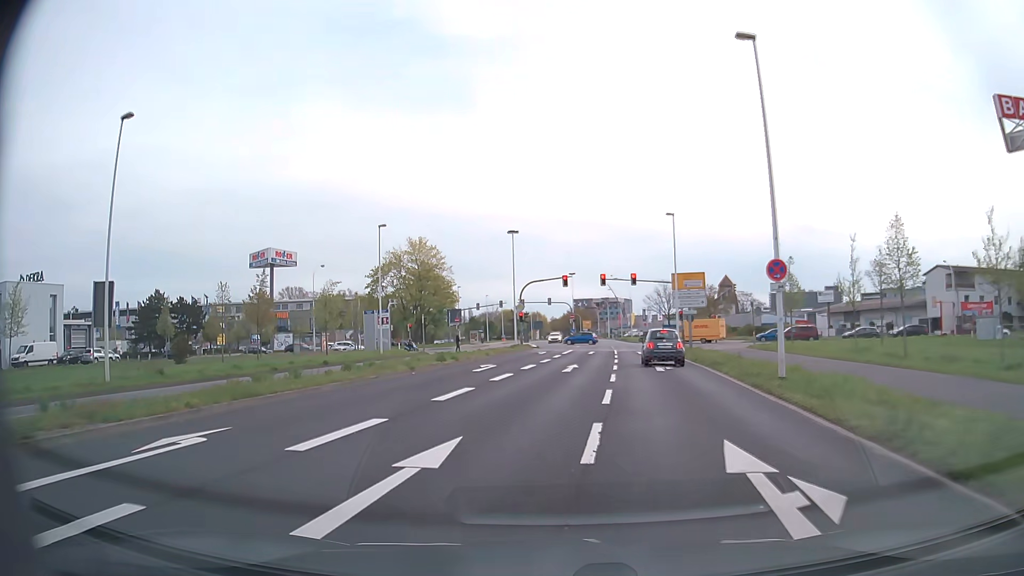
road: secondary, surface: asphalt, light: Day
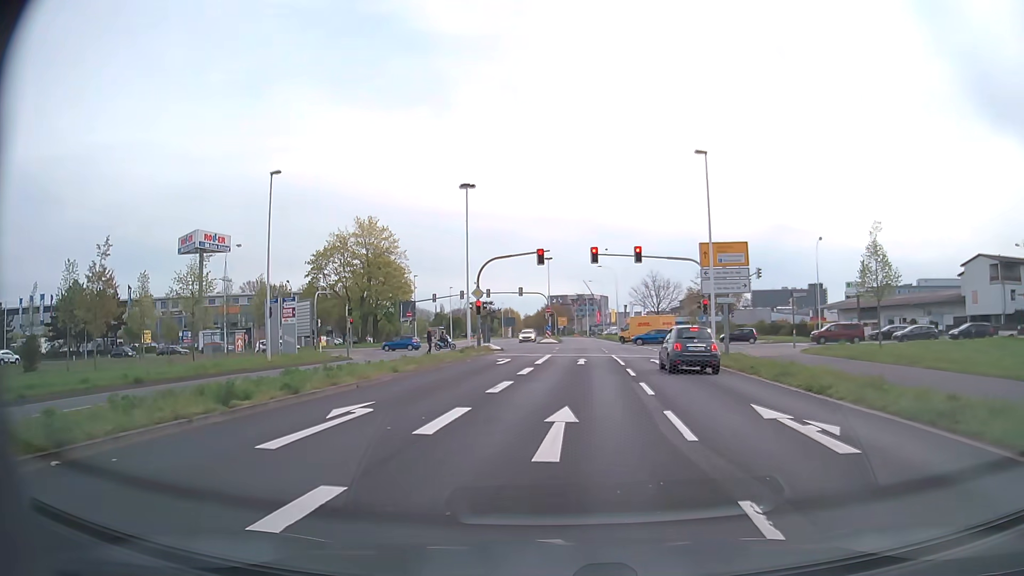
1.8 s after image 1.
(0.0, +16.6) m; +2°
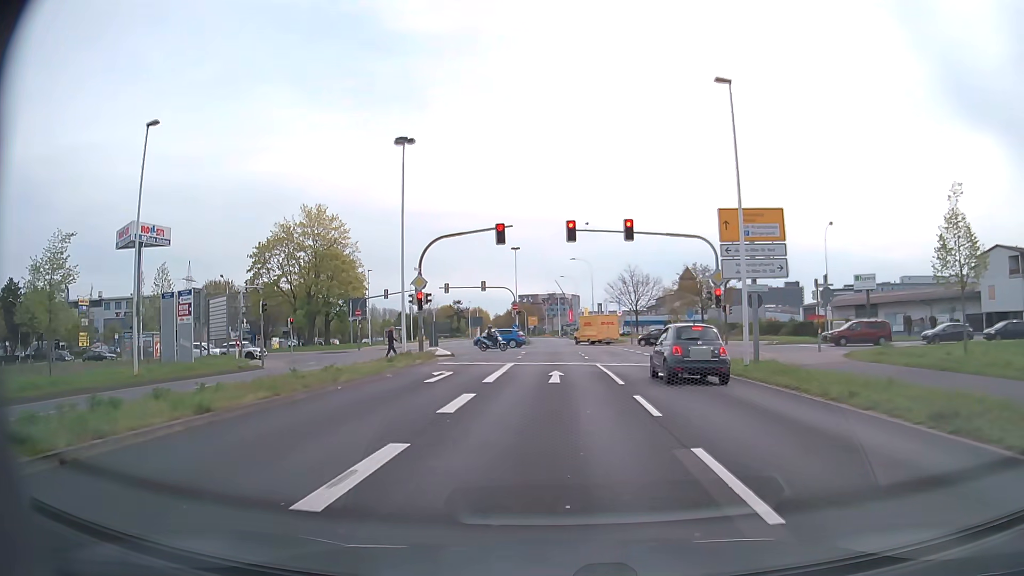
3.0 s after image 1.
(+0.2, +9.5) m; +3°
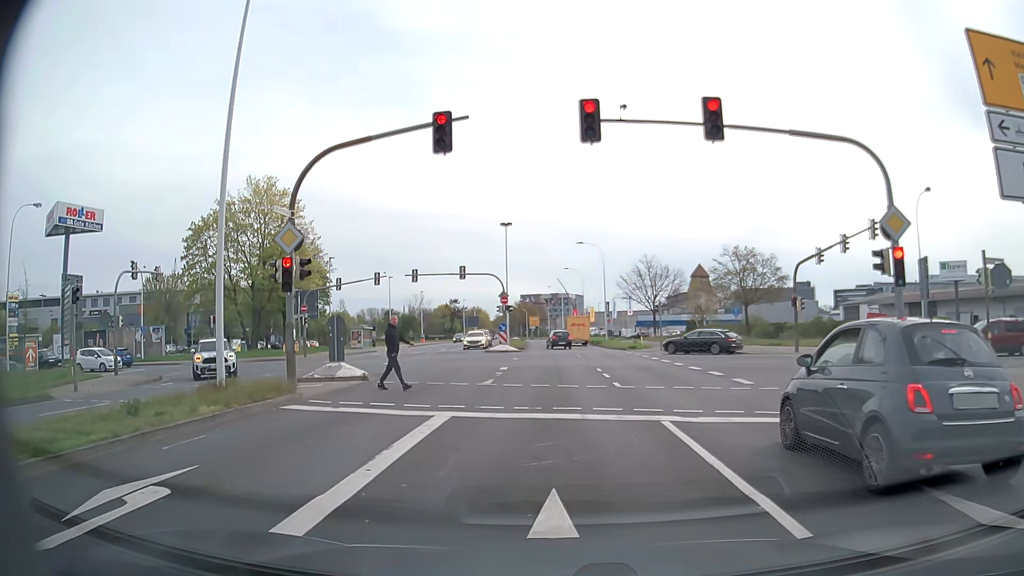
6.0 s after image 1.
(0.0, +15.9) m; 0°
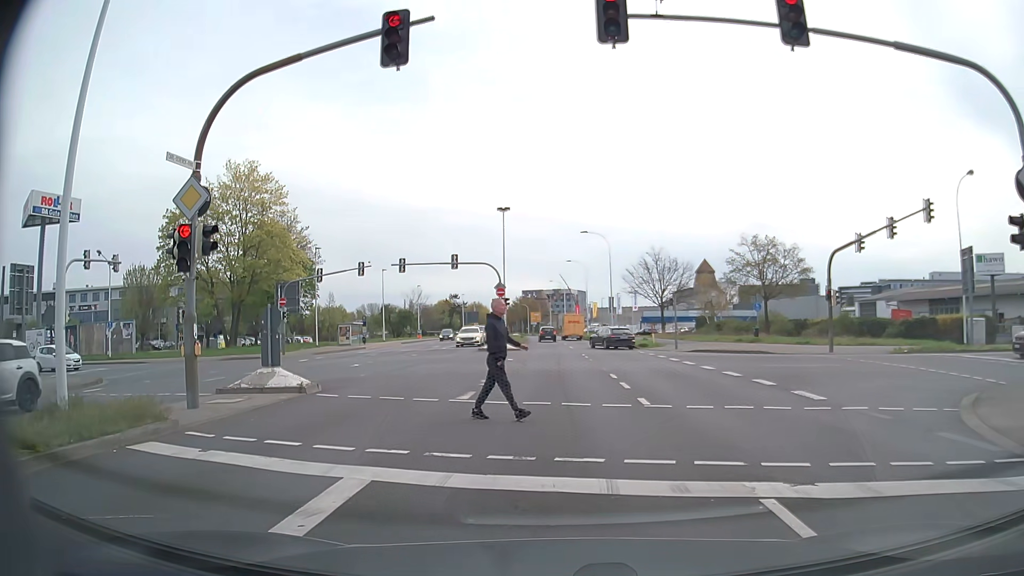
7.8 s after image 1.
(0.0, +4.7) m; 0°
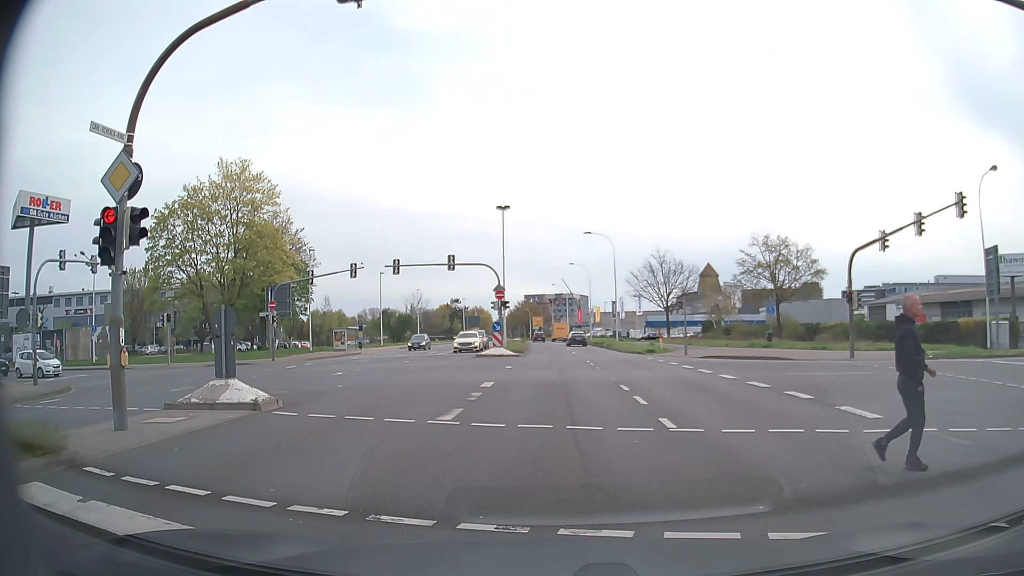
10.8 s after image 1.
(0.0, +2.3) m; +1°
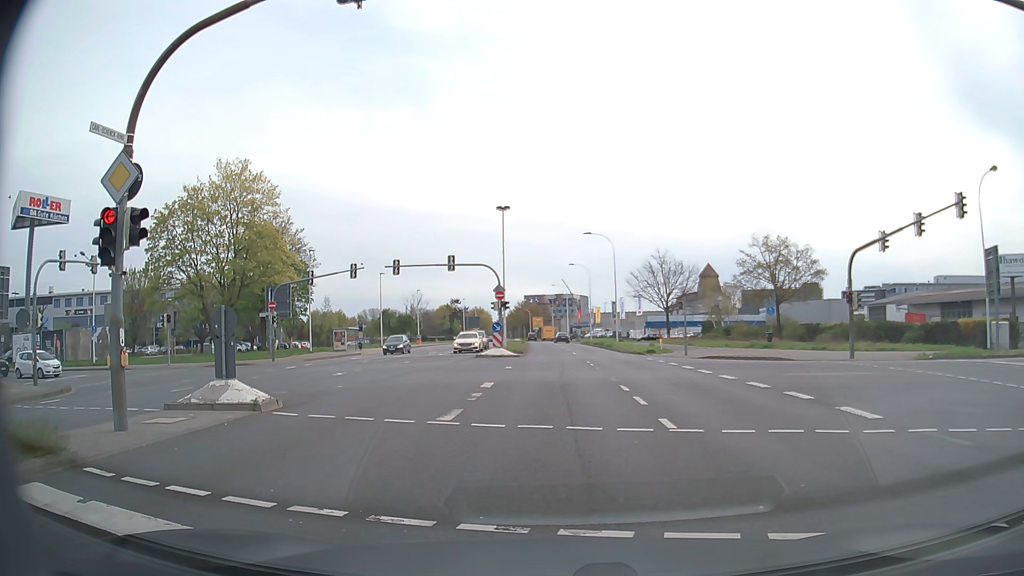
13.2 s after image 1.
(0.0, +0.1) m; 0°
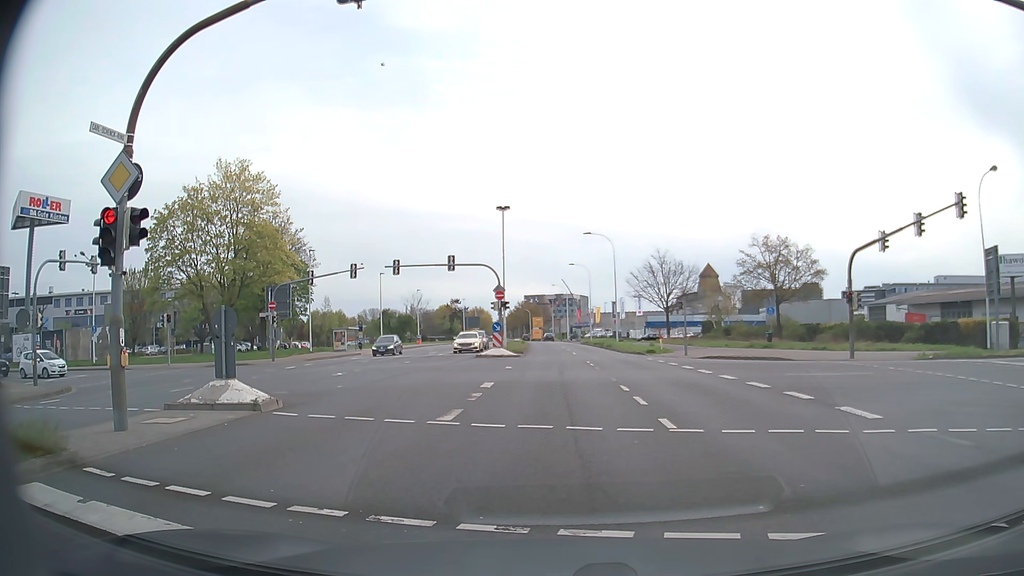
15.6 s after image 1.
(0.0, 0.0) m; 0°
(0, +10) (0, +20) (0, +30) (0, +40) (-1, +50) (-1, +60) (-1, +70) (-2, +80) (-2, +90) (-3, +100) m
